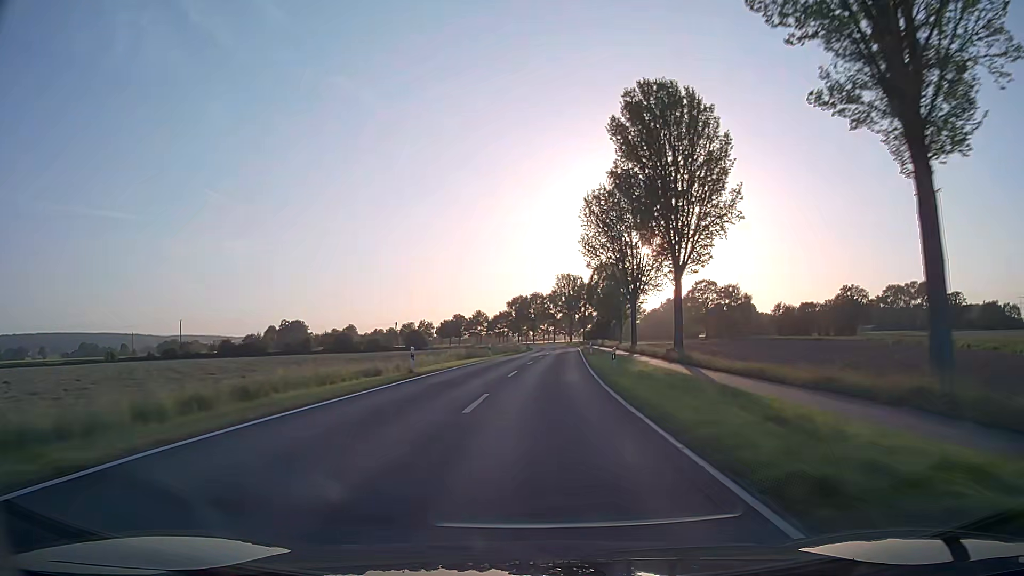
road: secondary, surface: asphalt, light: Day
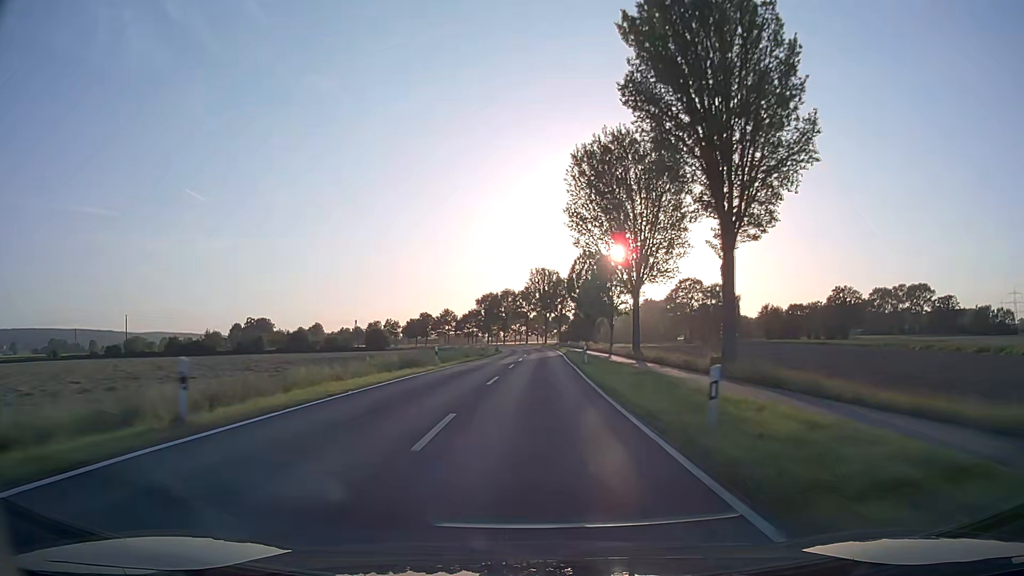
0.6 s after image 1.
(+0.3, +16.1) m; +3°
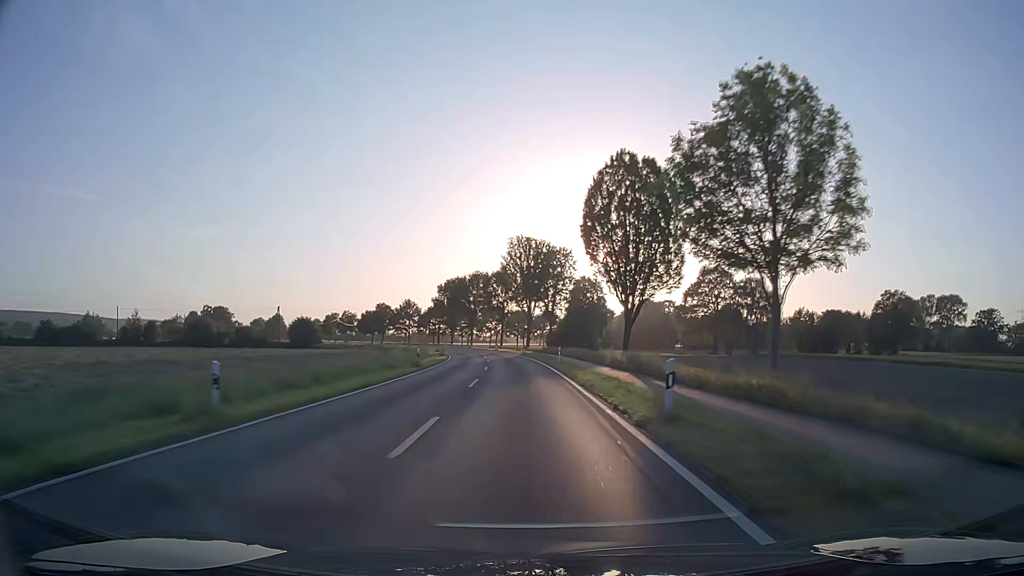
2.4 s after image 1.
(+1.2, +48.2) m; +2°
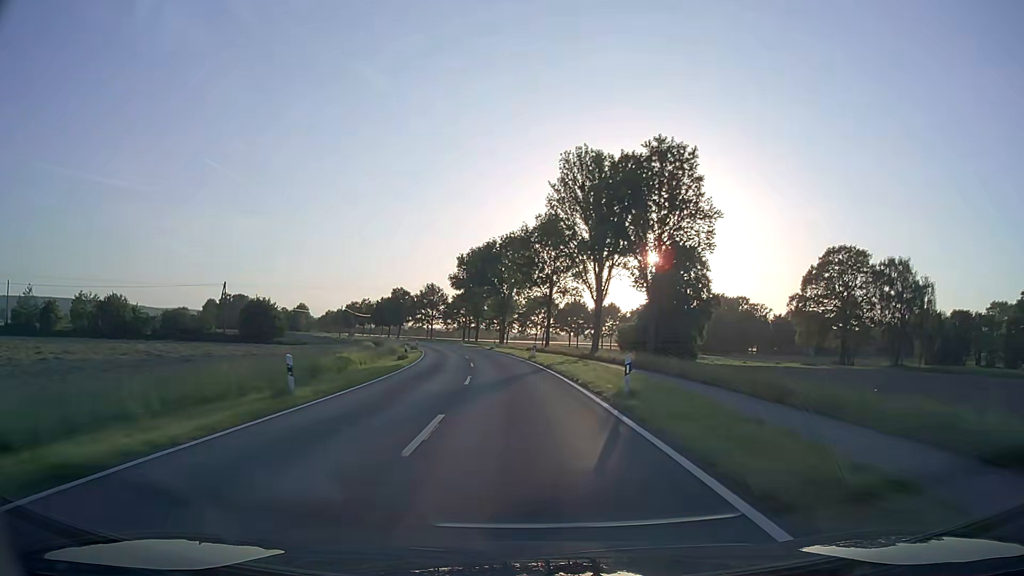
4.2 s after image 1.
(-1.1, +47.9) m; -4°
(0, +10) (0, +20) (-1, +30) (-2, +40) (-3, +50) (-5, +60) (-6, +70) (-8, +79) (-11, +89) (-13, +99) m
